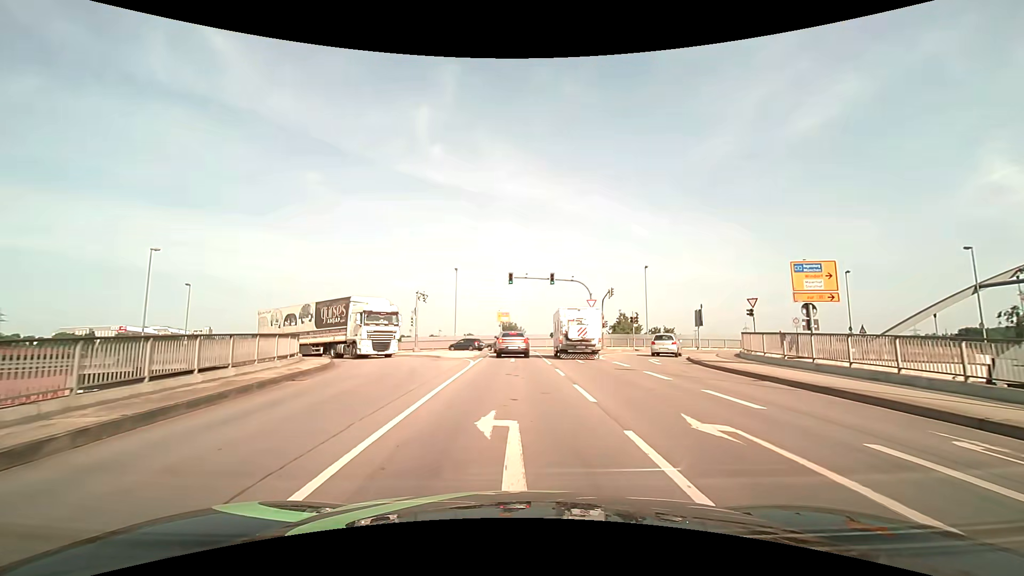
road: primary_link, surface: asphalt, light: Day
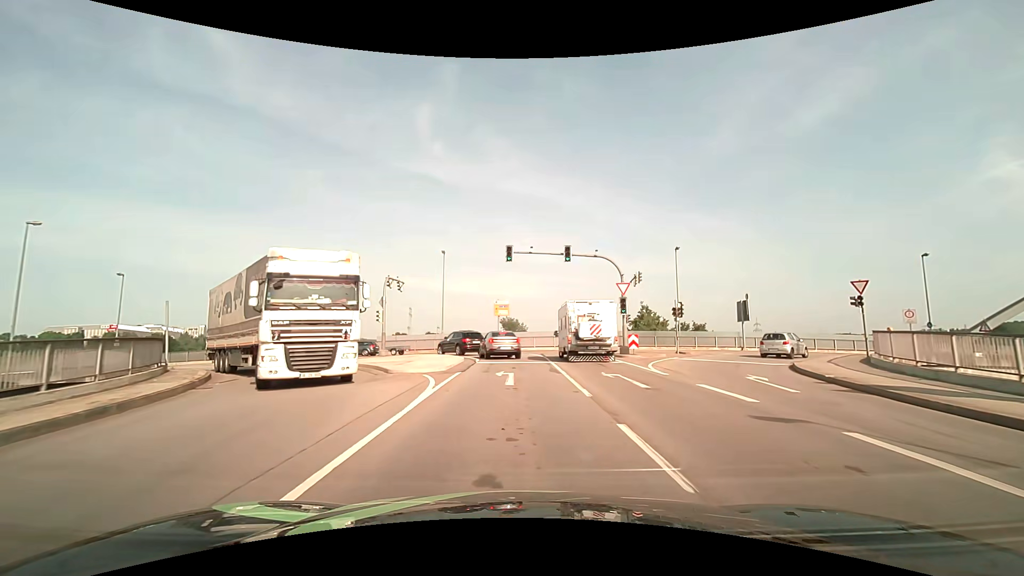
(0.0, +11.6) m; 0°
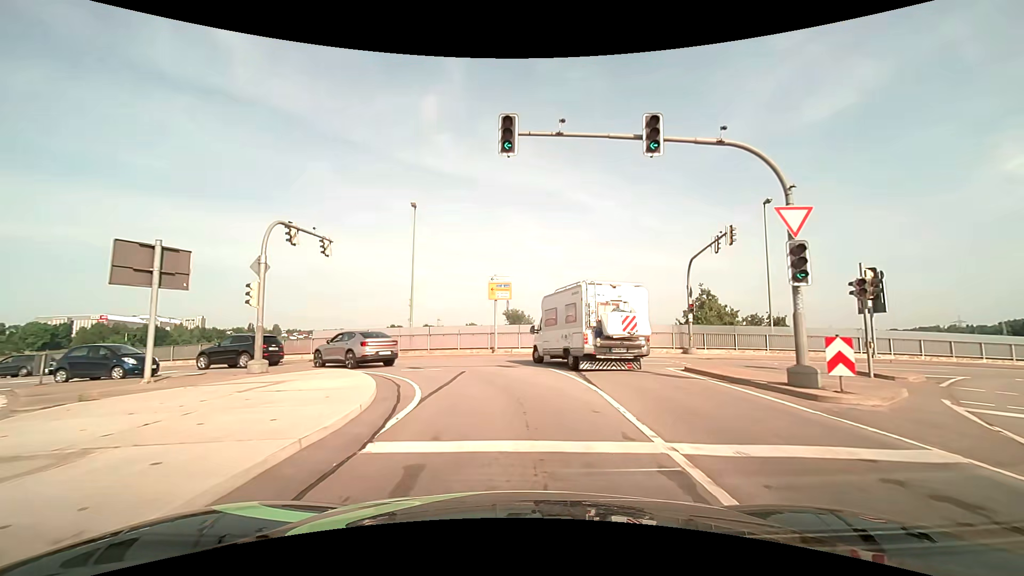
(-0.1, +16.8) m; 0°
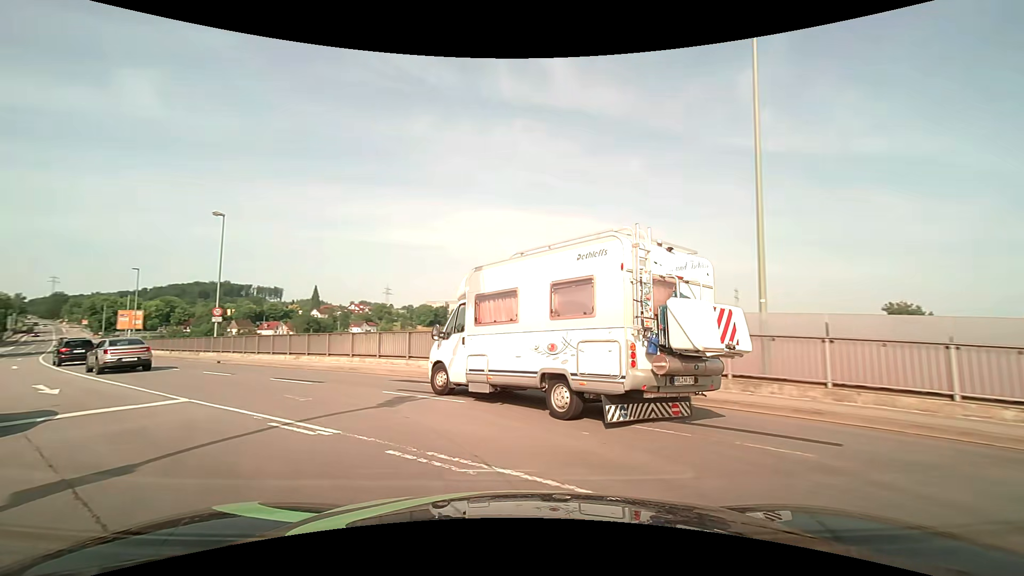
(-3.6, +20.3) m; -35°
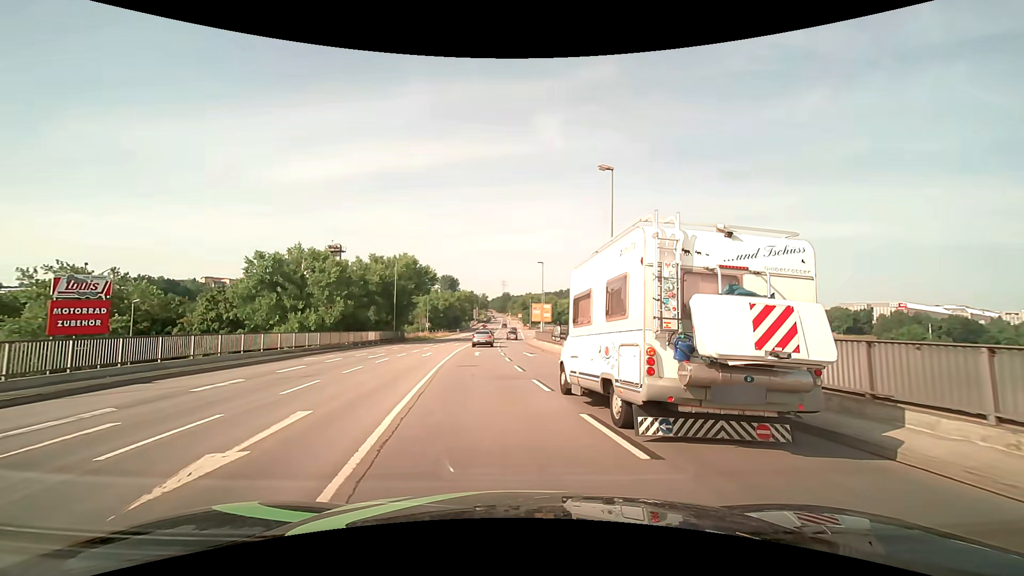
(-6.1, +13.3) m; -43°
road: primary
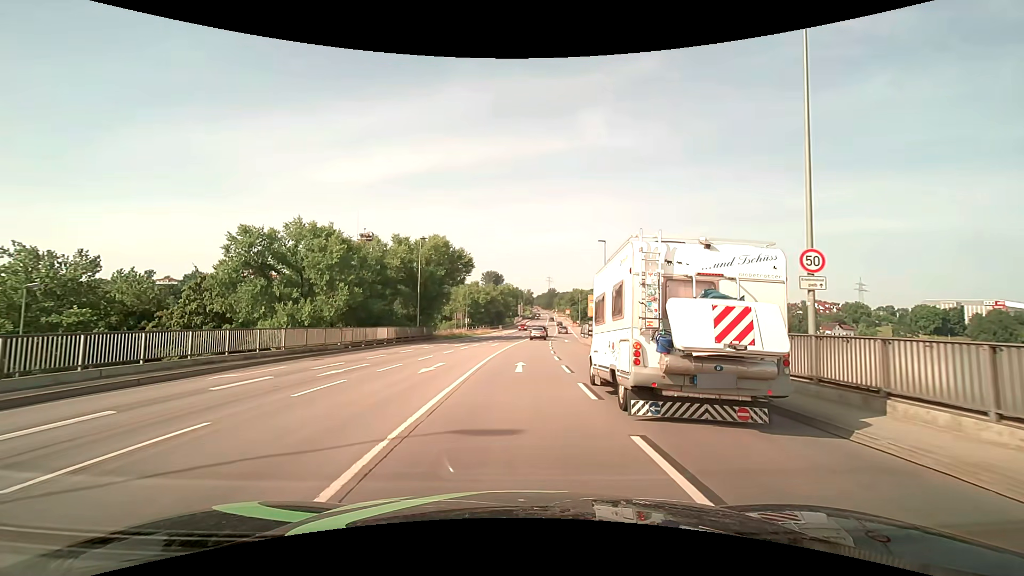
(-0.7, +13.7) m; -5°
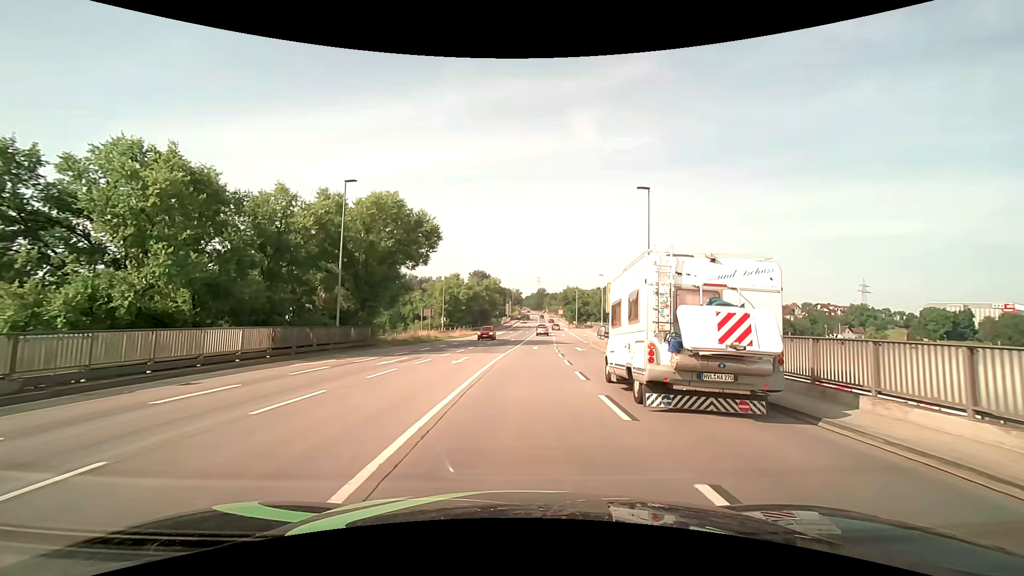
(+0.1, +20.2) m; +1°
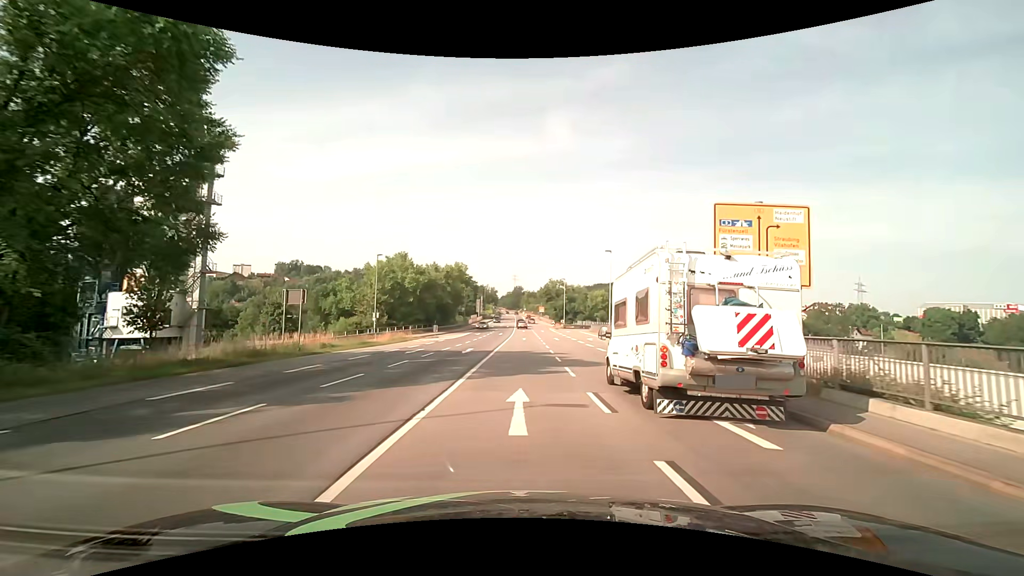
(+0.9, +29.5) m; +3°
(0, +10) (0, +20) (0, +30) (0, +40) (0, +50) (0, +60) (0, +70) (0, +80) (0, +90) (0, +100) m
